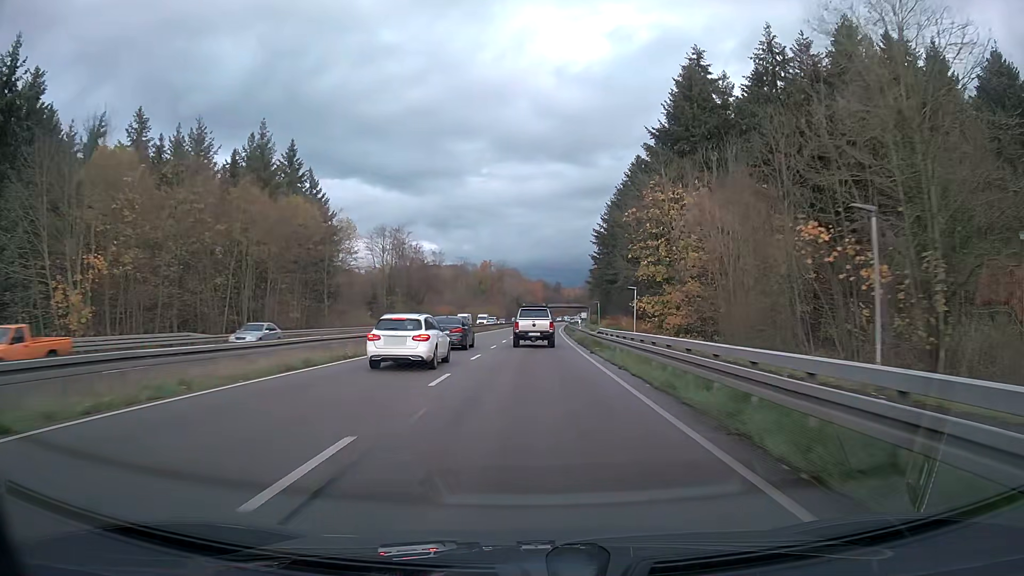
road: trunk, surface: asphalt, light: Day
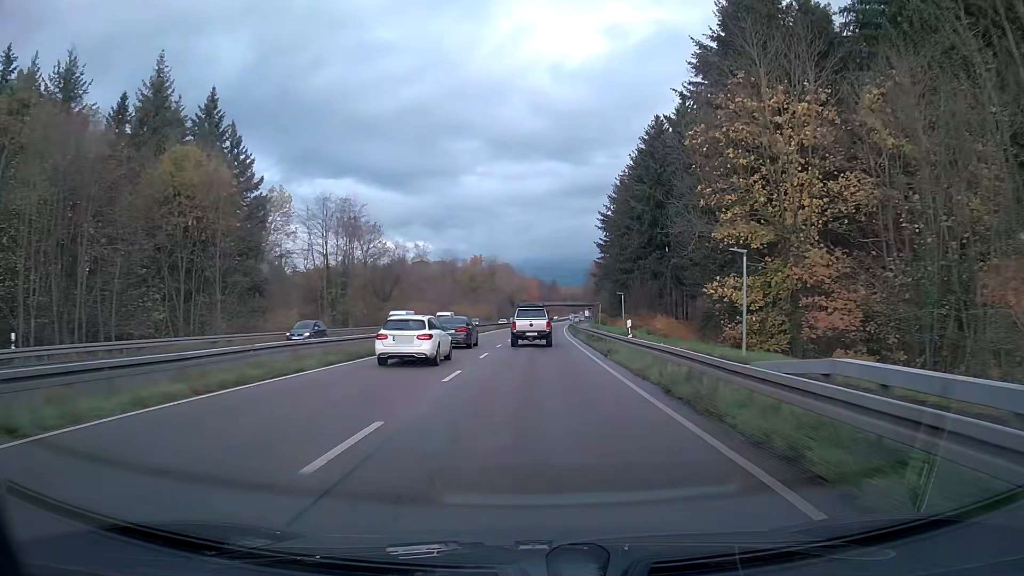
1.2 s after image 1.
(+0.1, +25.3) m; +1°
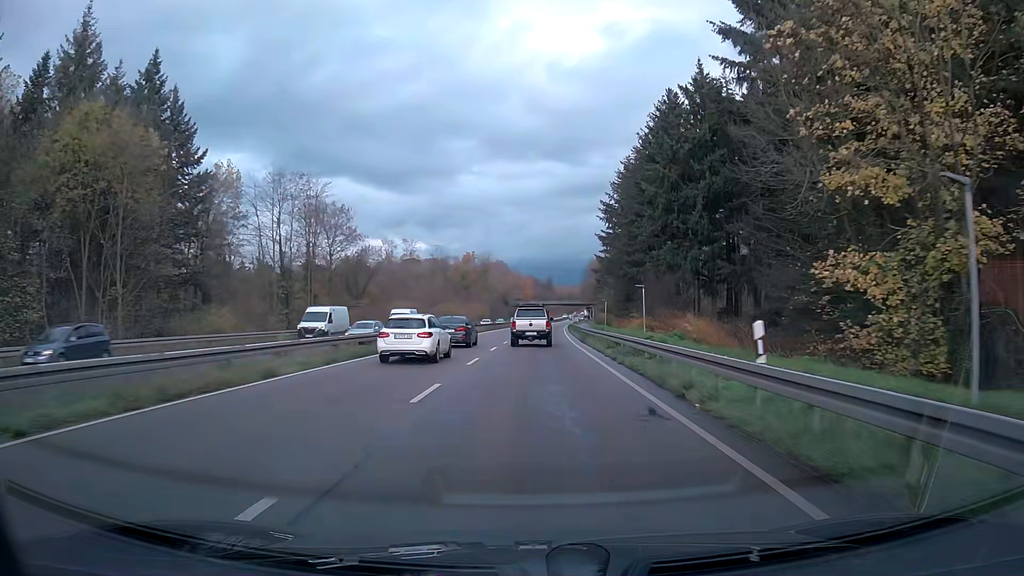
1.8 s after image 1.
(0.0, +12.6) m; 0°
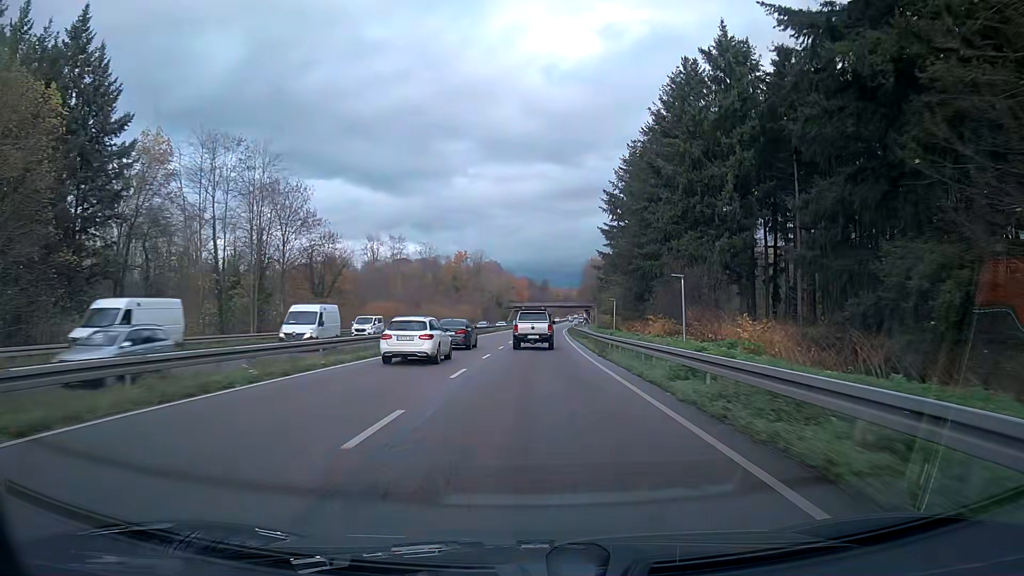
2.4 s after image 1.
(0.0, +12.6) m; 0°
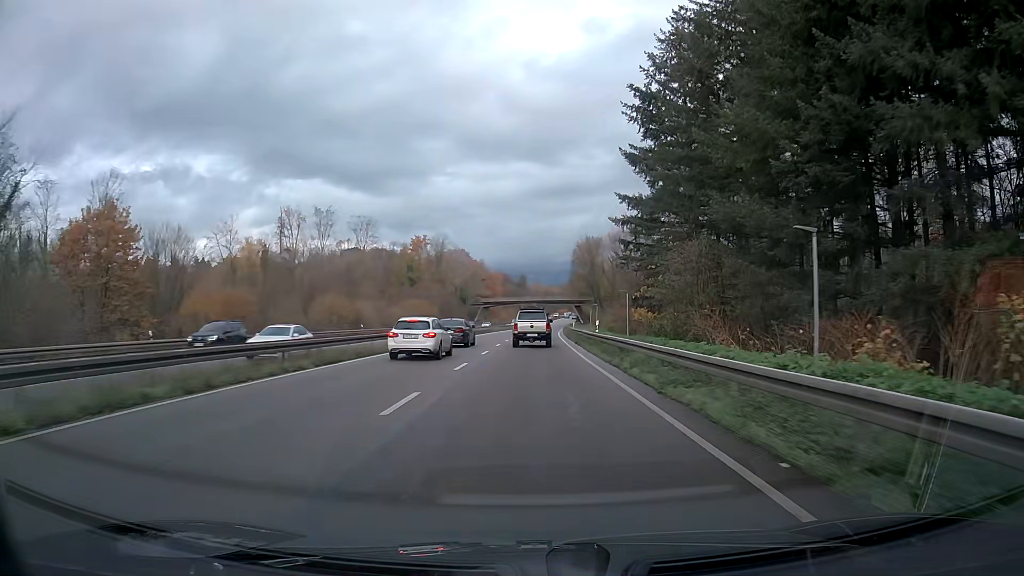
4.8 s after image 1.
(+0.8, +50.4) m; +2°
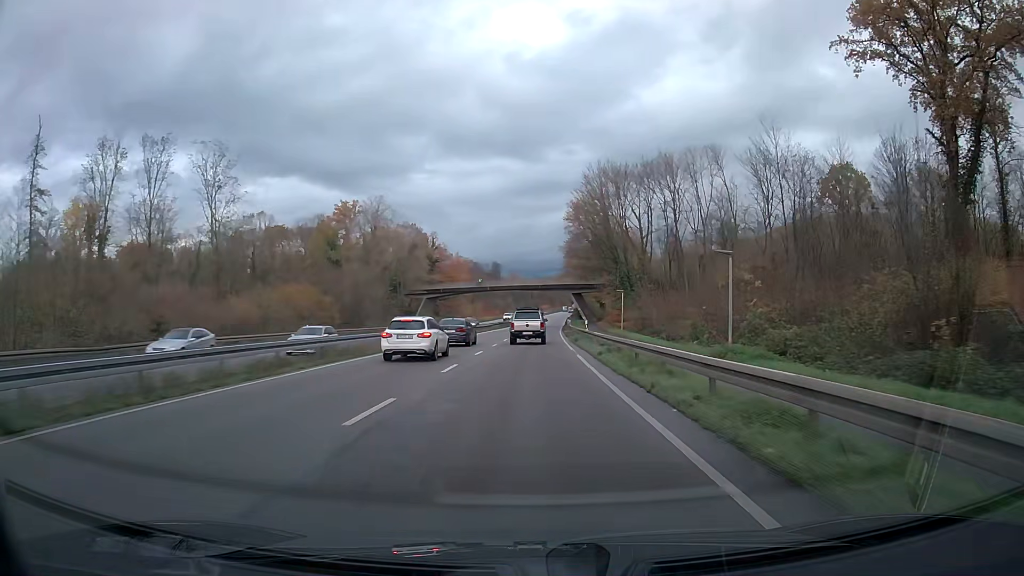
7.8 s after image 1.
(+1.4, +62.8) m; +2°
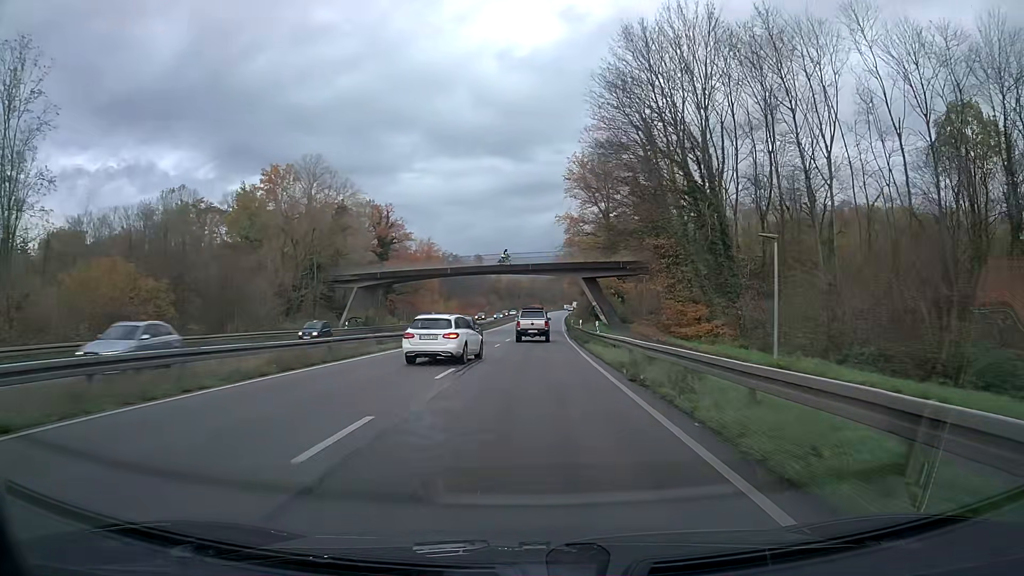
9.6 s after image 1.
(+0.3, +37.7) m; +1°
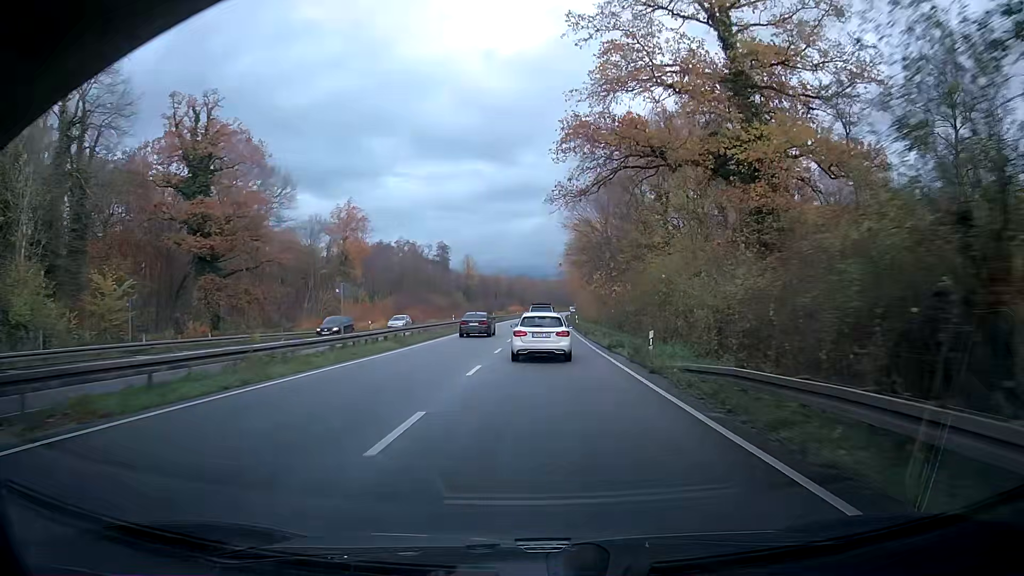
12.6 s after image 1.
(+1.0, +61.5) m; +2°
